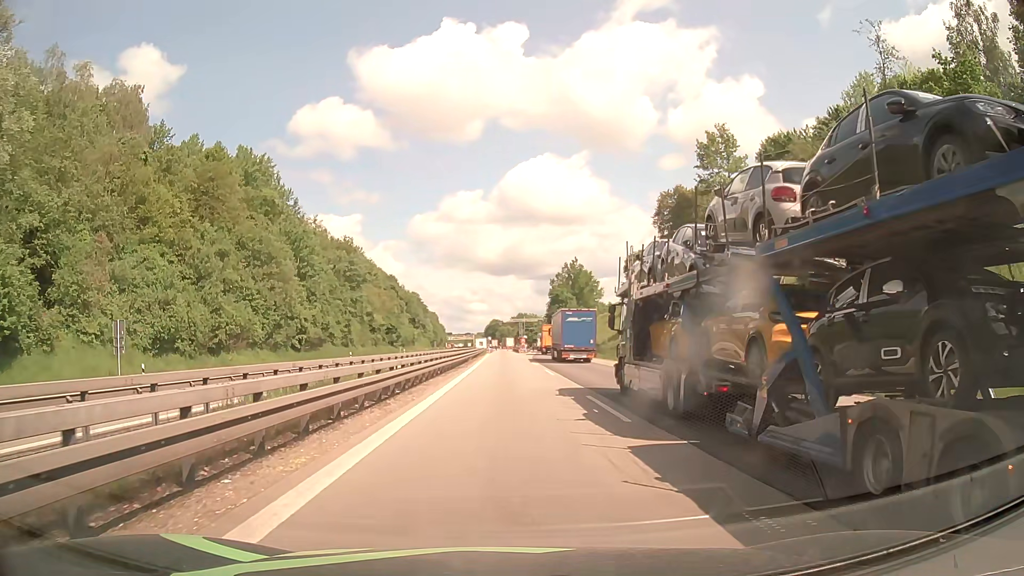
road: motorway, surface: asphalt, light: Day
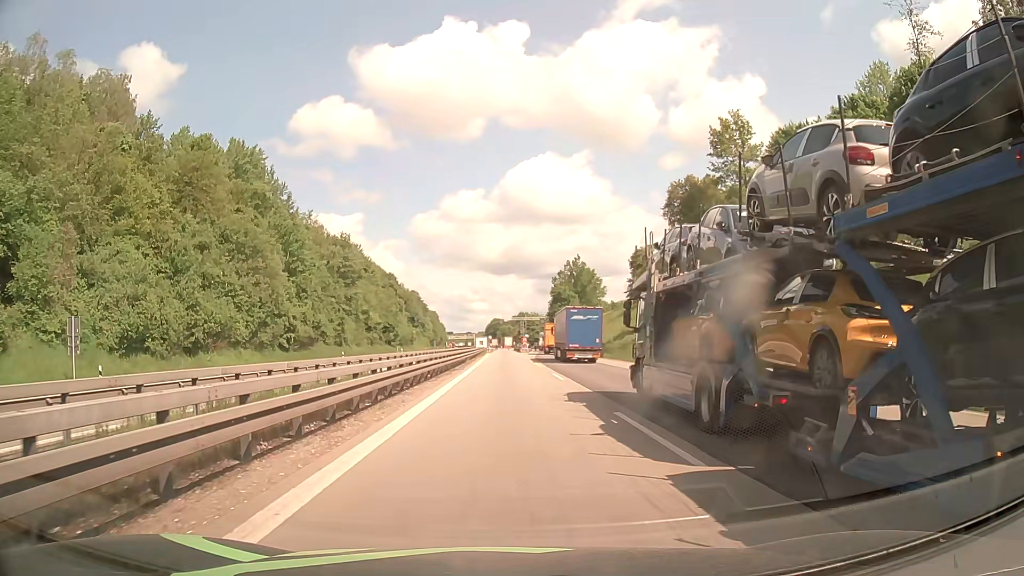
(-0.1, +4.5) m; 0°
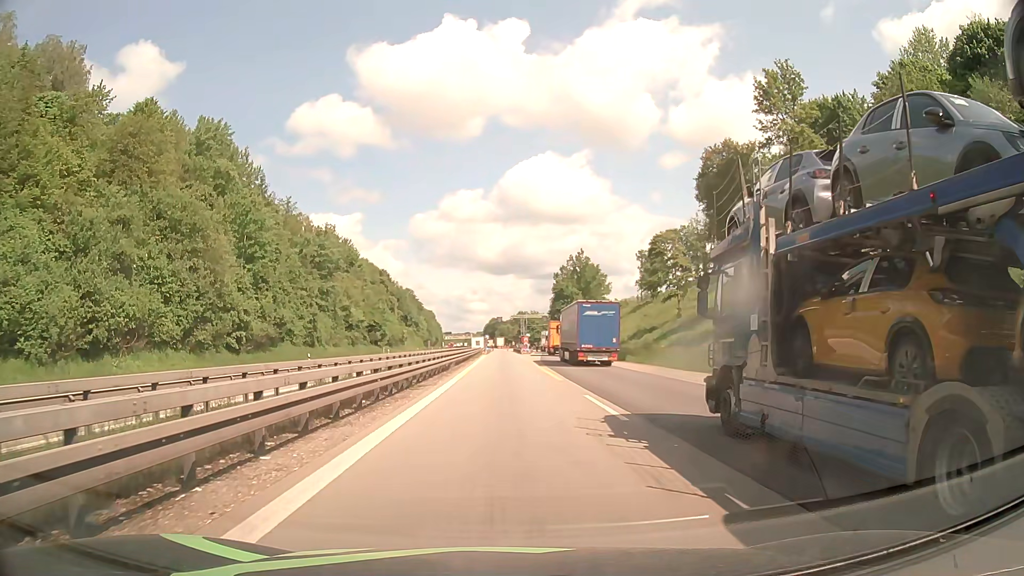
(0.0, +13.5) m; 0°
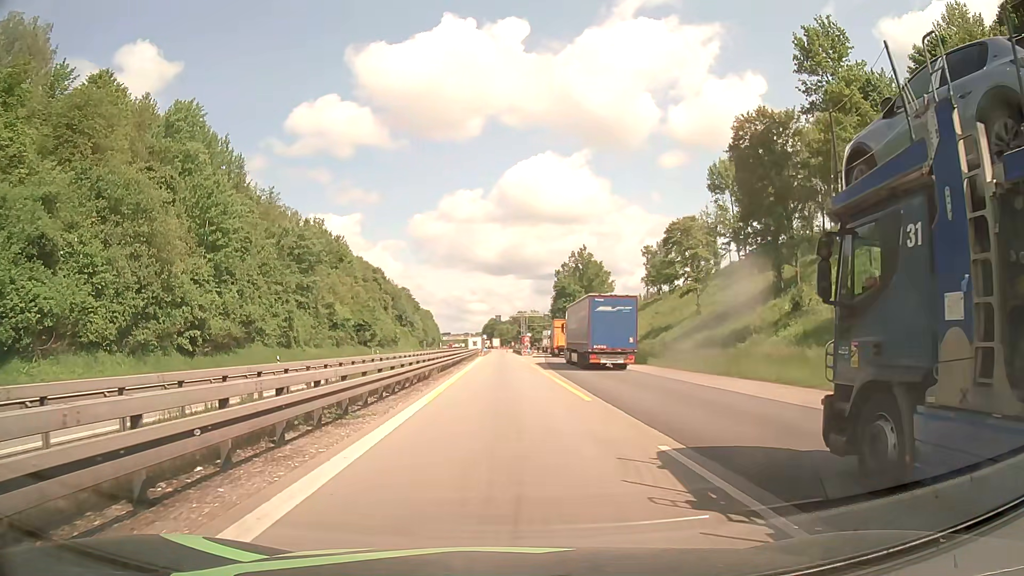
(0.0, +9.0) m; 0°
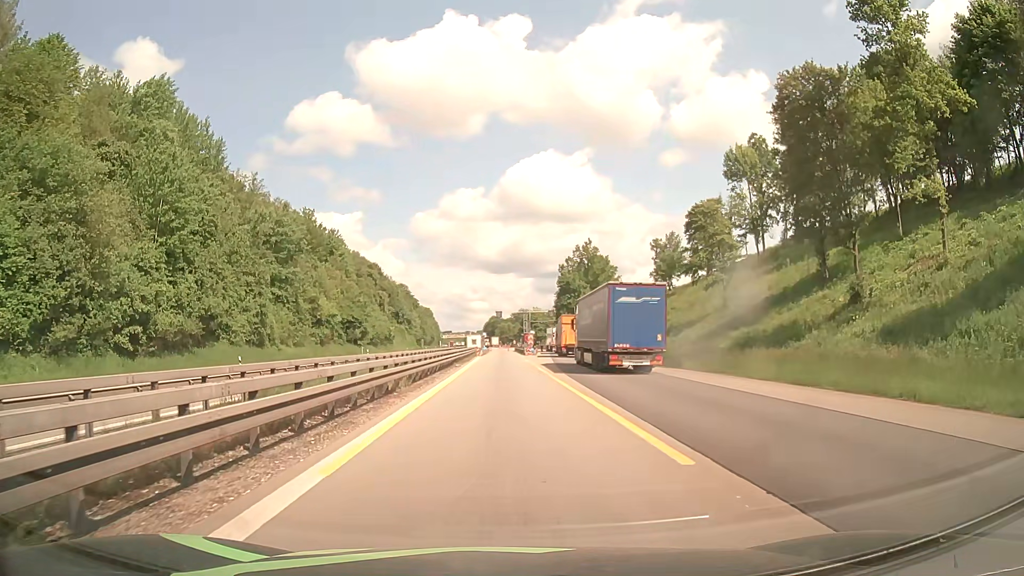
(0.0, +9.0) m; 0°
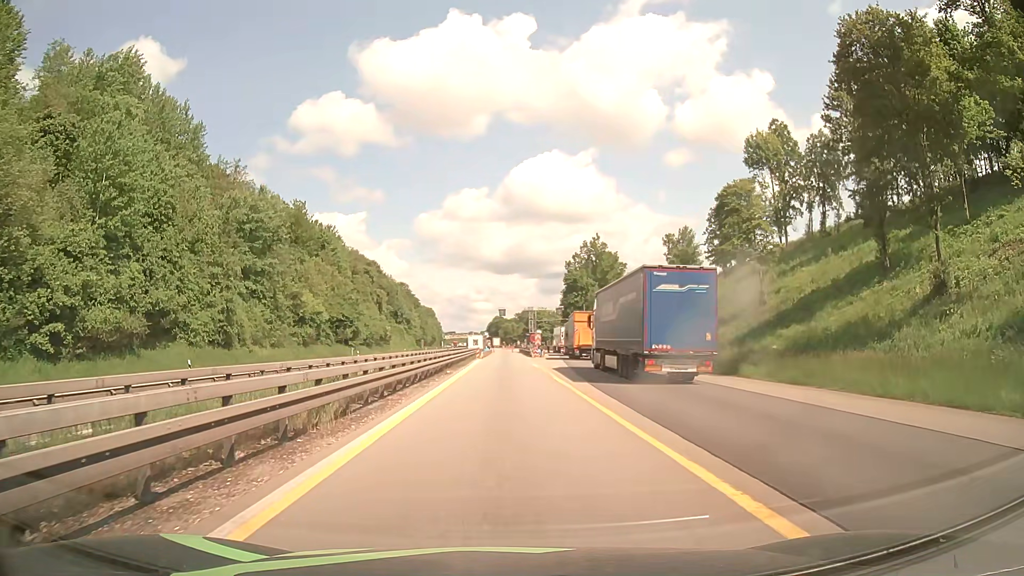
(-0.1, +8.9) m; 0°
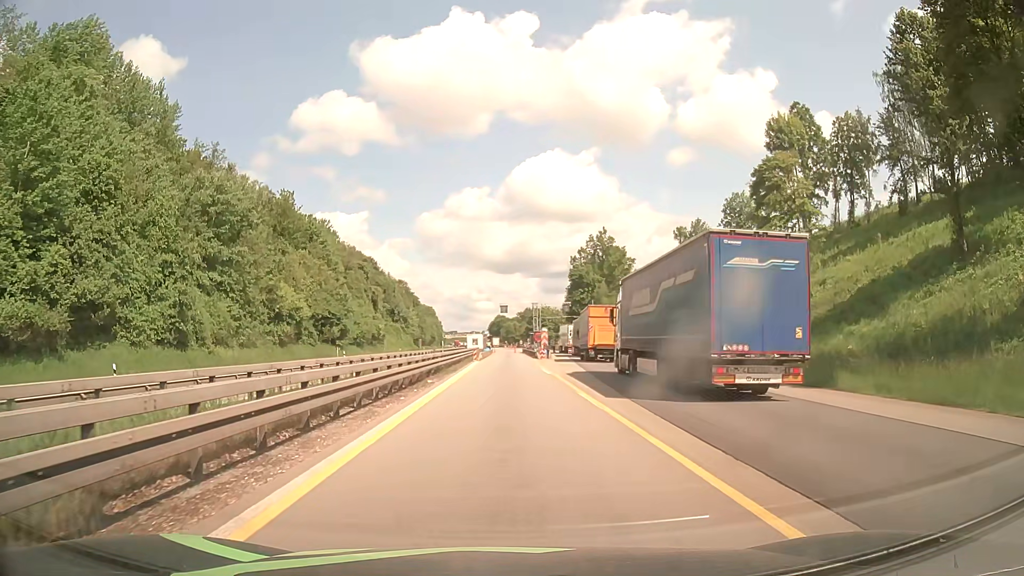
(-0.1, +8.9) m; -1°
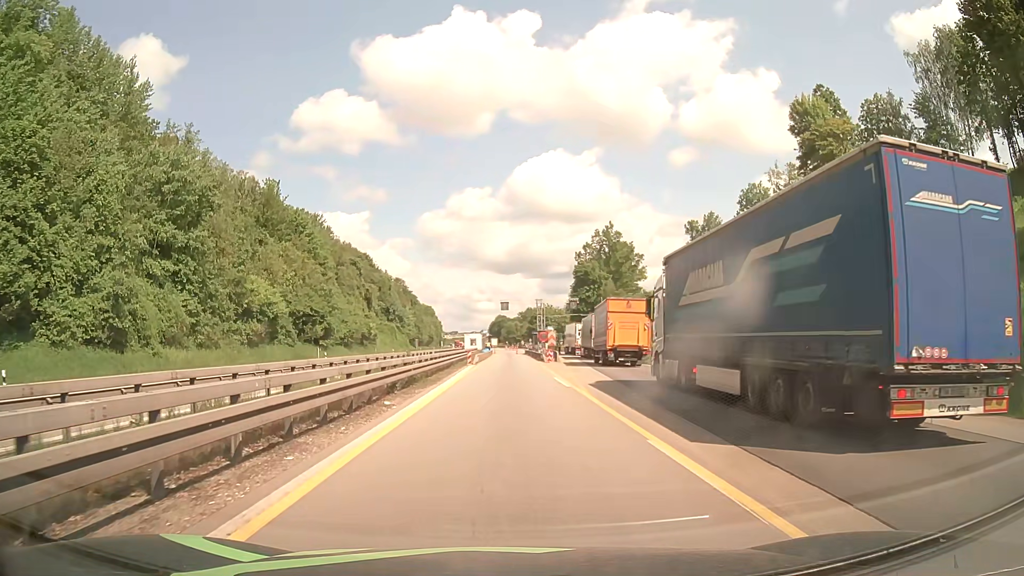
(0.0, +8.9) m; 0°
(0, +10) (0, +20) (0, +30) (0, +40) (0, +50) (0, +60) (0, +70) (0, +80) (0, +90) (0, +100) m
